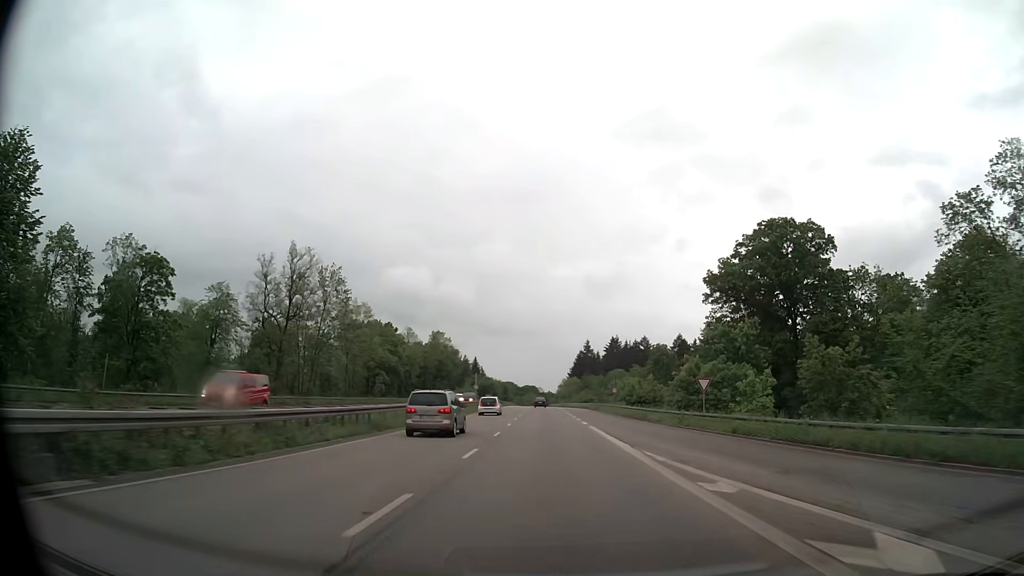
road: trunk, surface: asphalt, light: Day
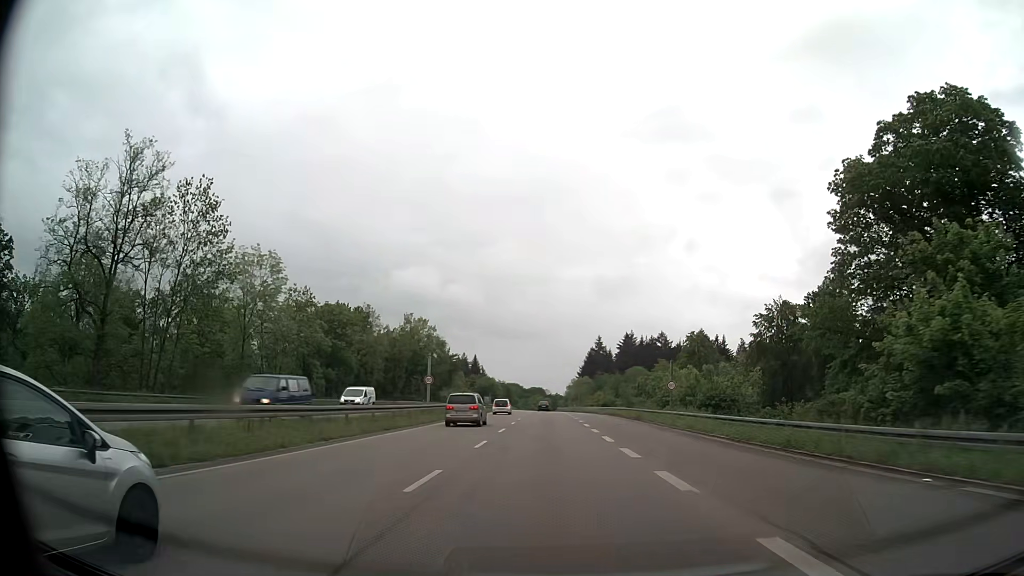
(-0.2, +32.9) m; 0°
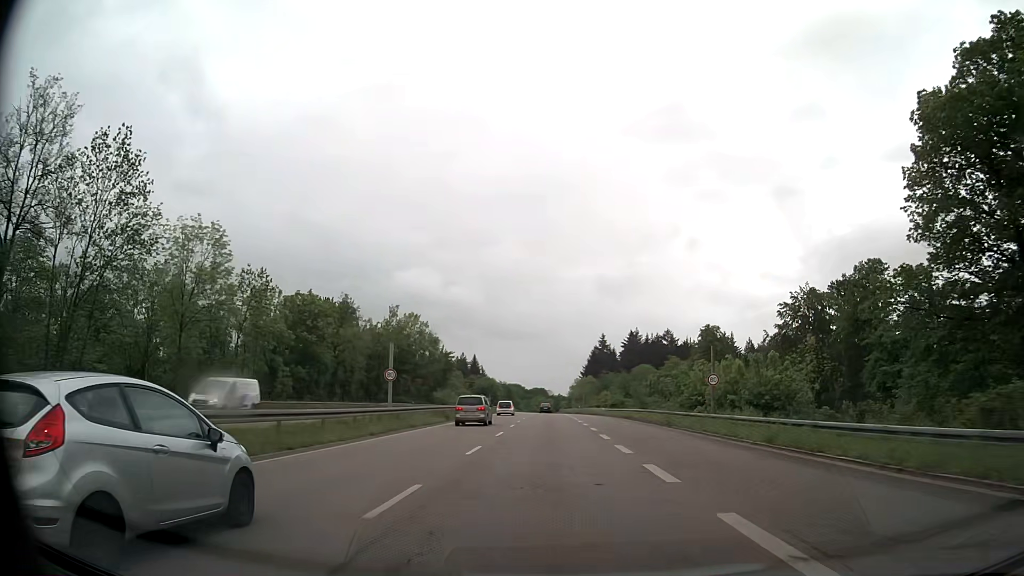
(0.0, +11.0) m; 0°
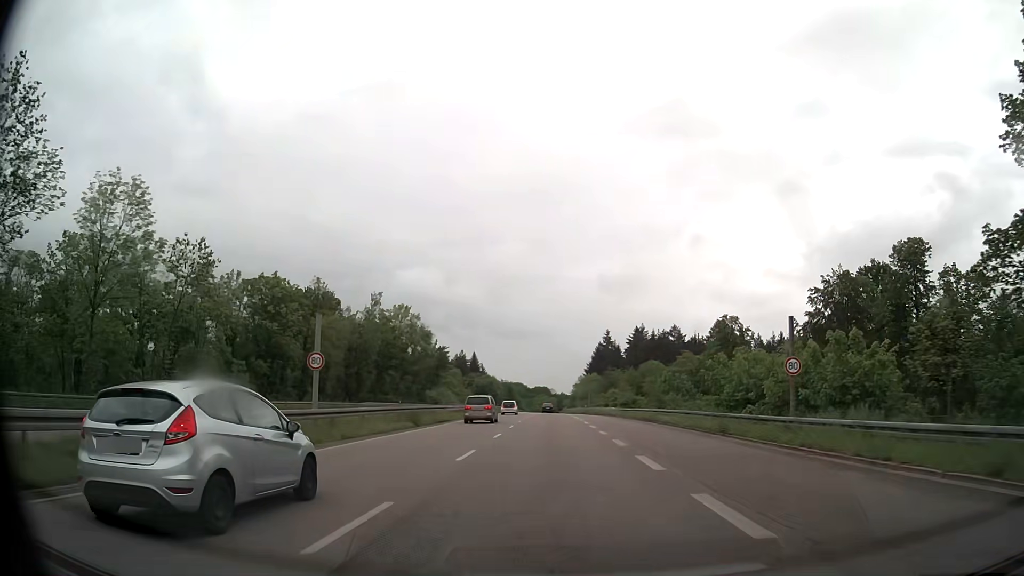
(0.0, +11.0) m; 0°
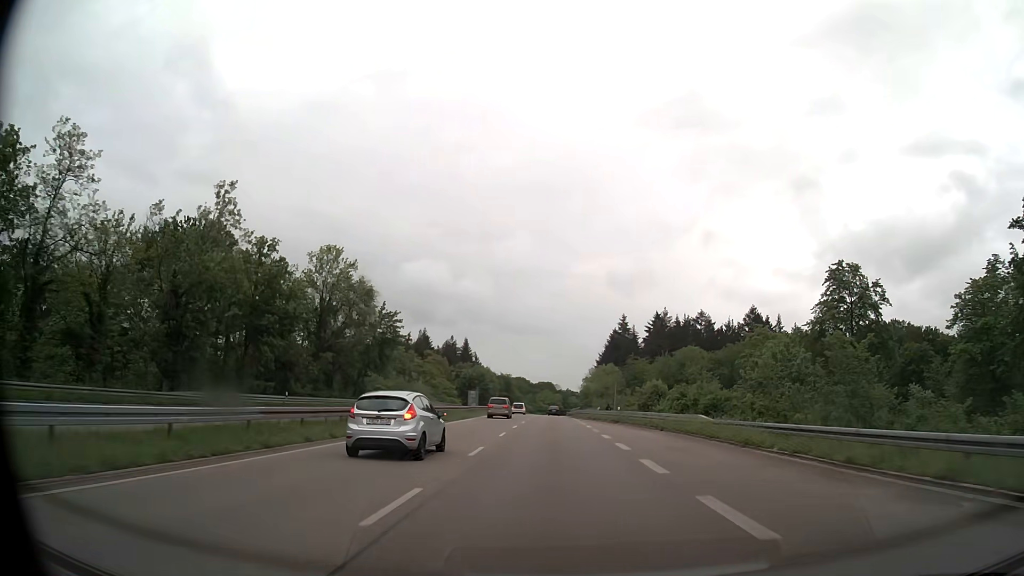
(-0.2, +43.6) m; 0°
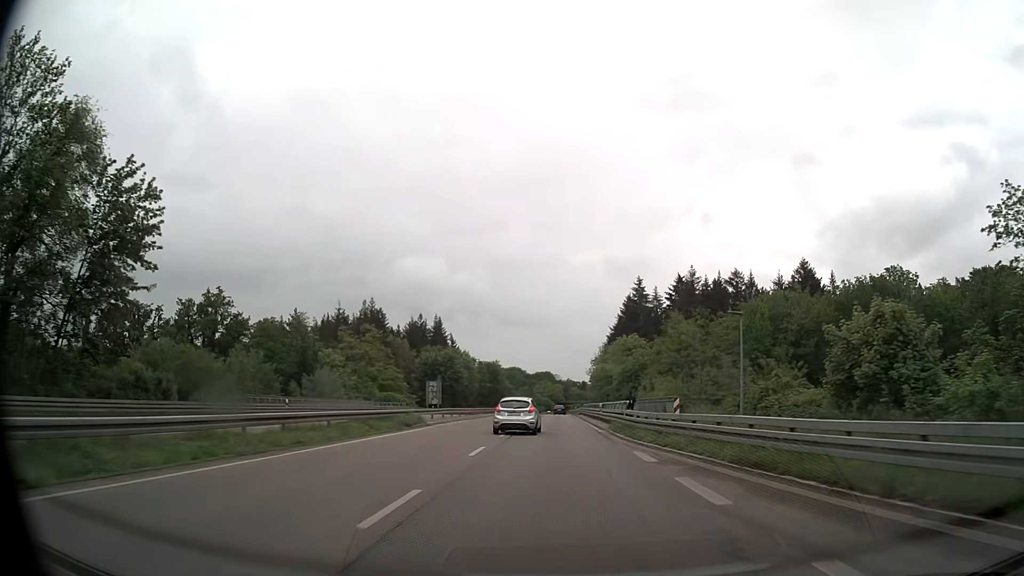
(0.0, +54.1) m; 0°
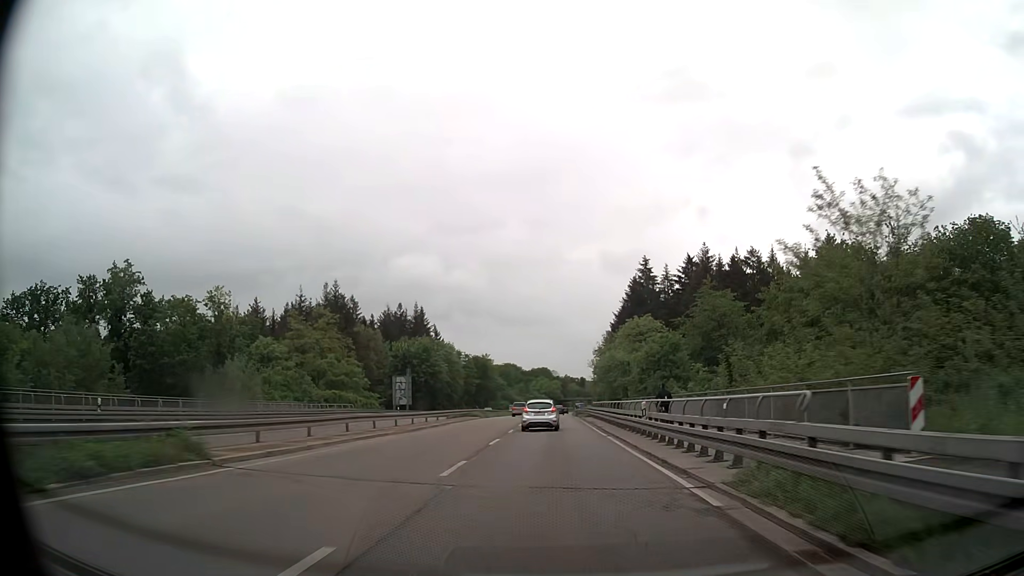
(0.0, +21.7) m; 0°
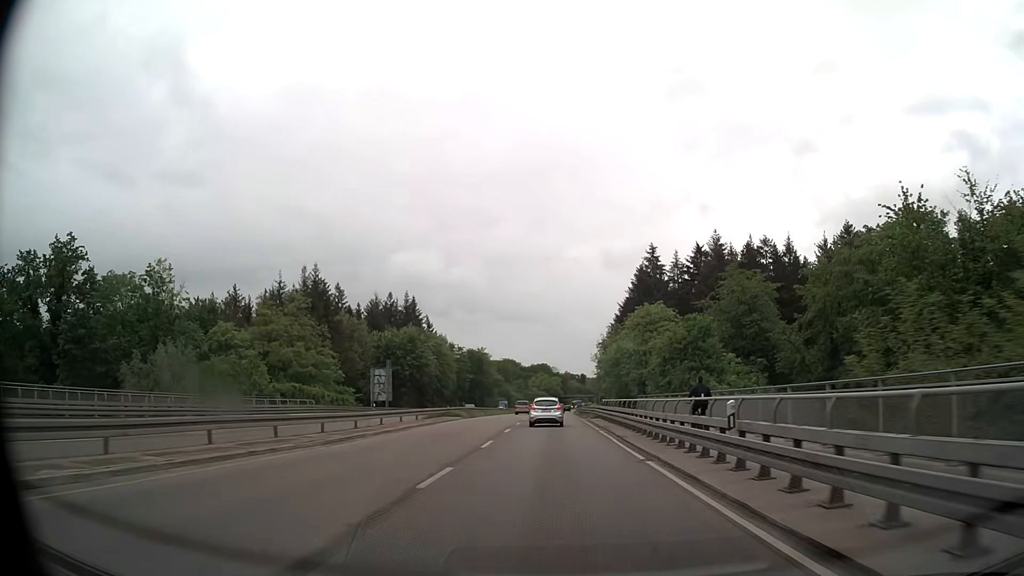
(0.0, +10.9) m; 0°
(0, +10) (0, +20) (0, +30) (0, +40) (0, +50) (0, +60) (0, +70) (0, +80) (+1, +90) (+1, +100) m
